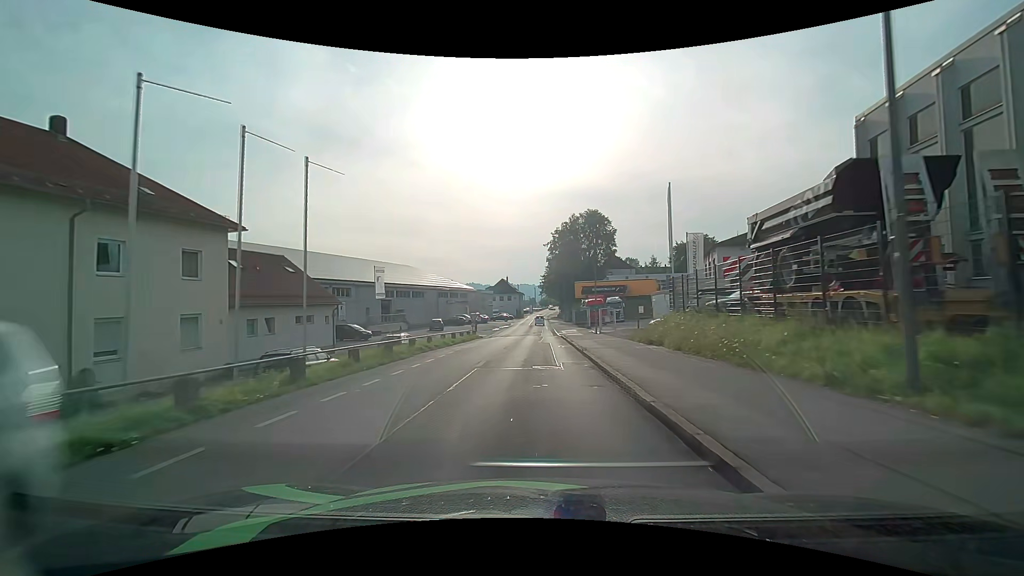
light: Day
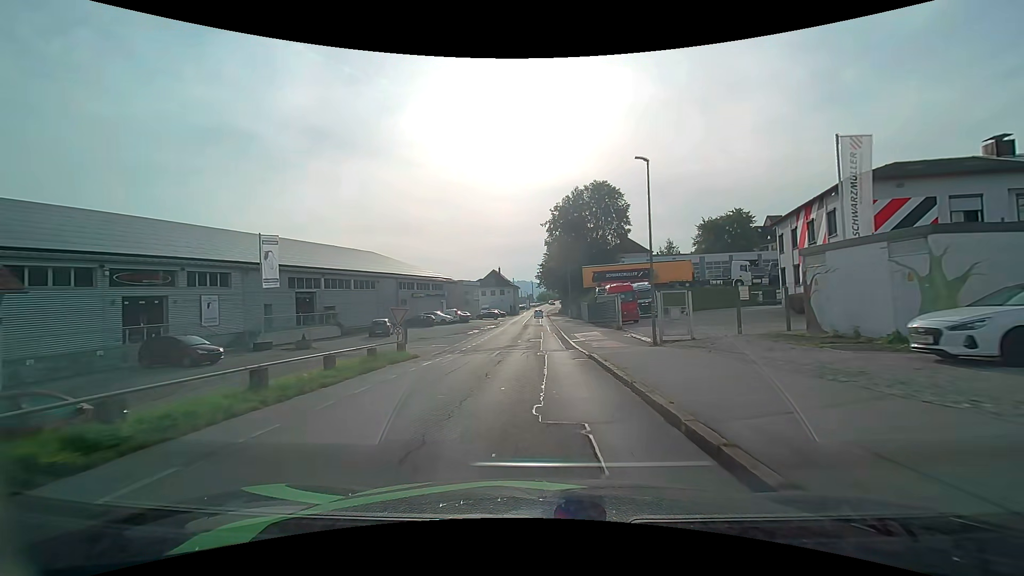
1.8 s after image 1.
(-0.1, +22.7) m; 0°
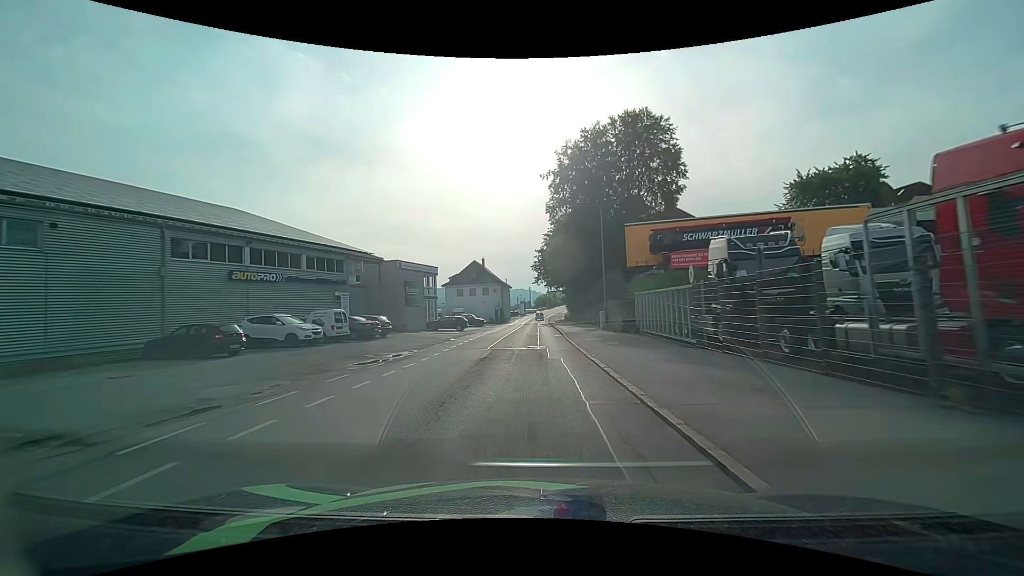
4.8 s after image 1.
(0.0, +38.3) m; 0°
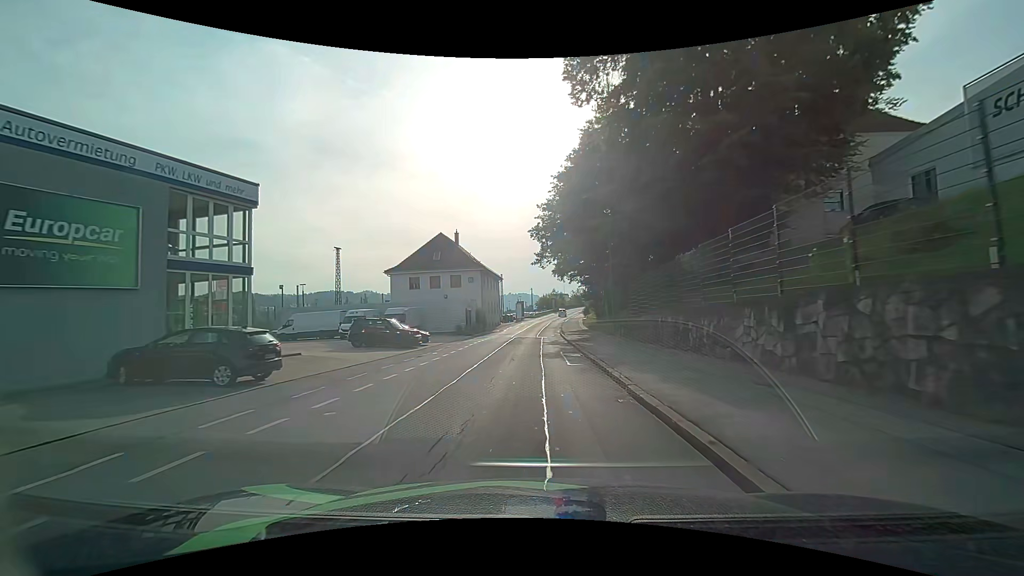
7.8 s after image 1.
(-0.2, +37.8) m; -1°
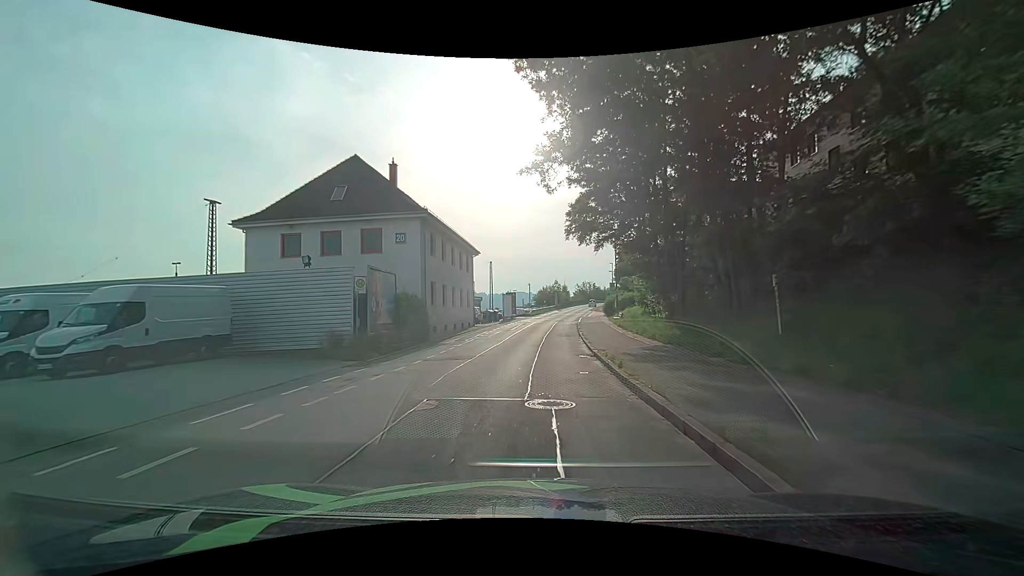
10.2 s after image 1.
(+0.3, +29.9) m; +1°
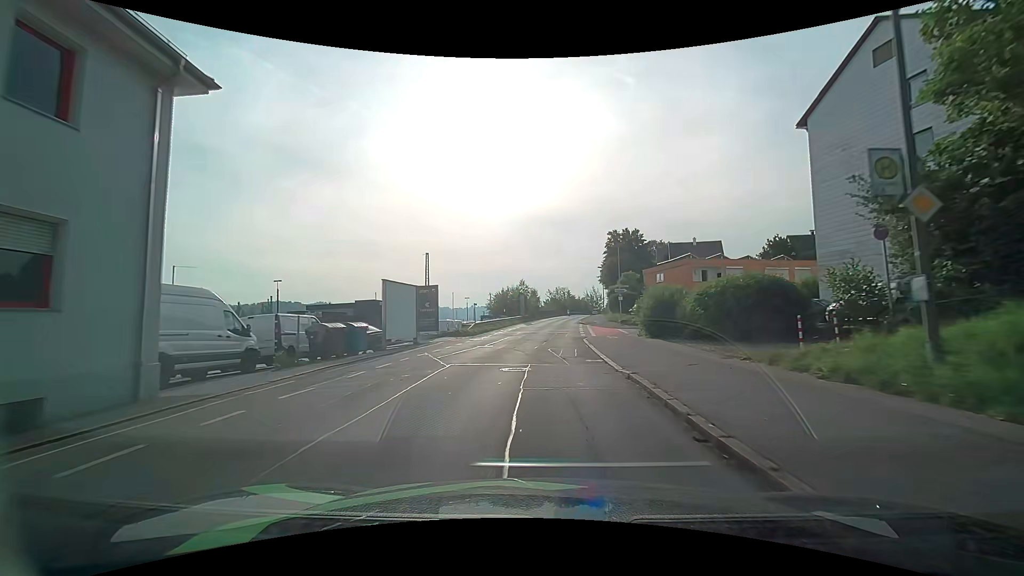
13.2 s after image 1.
(+1.0, +37.1) m; +3°
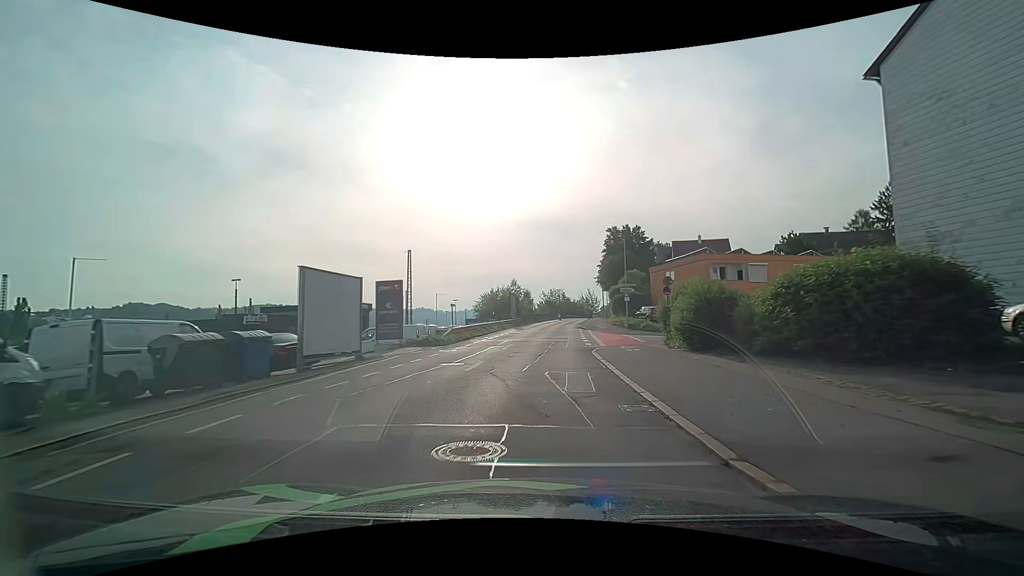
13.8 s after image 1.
(+0.1, +7.2) m; +1°
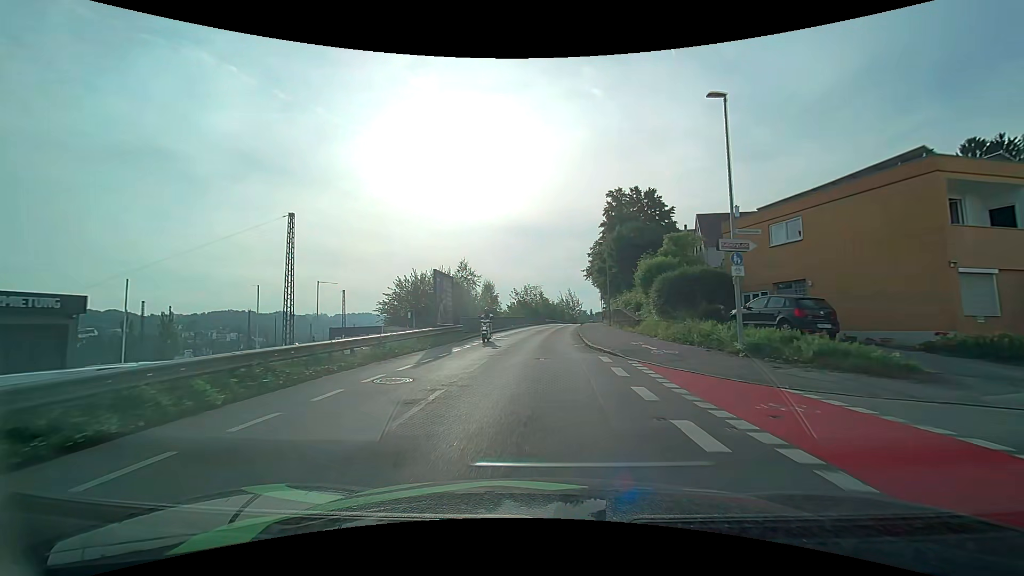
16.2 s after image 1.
(+1.0, +28.5) m; +3°
(0, +10) (0, +20) (+1, +30) (+1, +40) (+2, +50) (+3, +60) (+4, +70) (+5, +80) (+7, +90) (+8, +100) m
